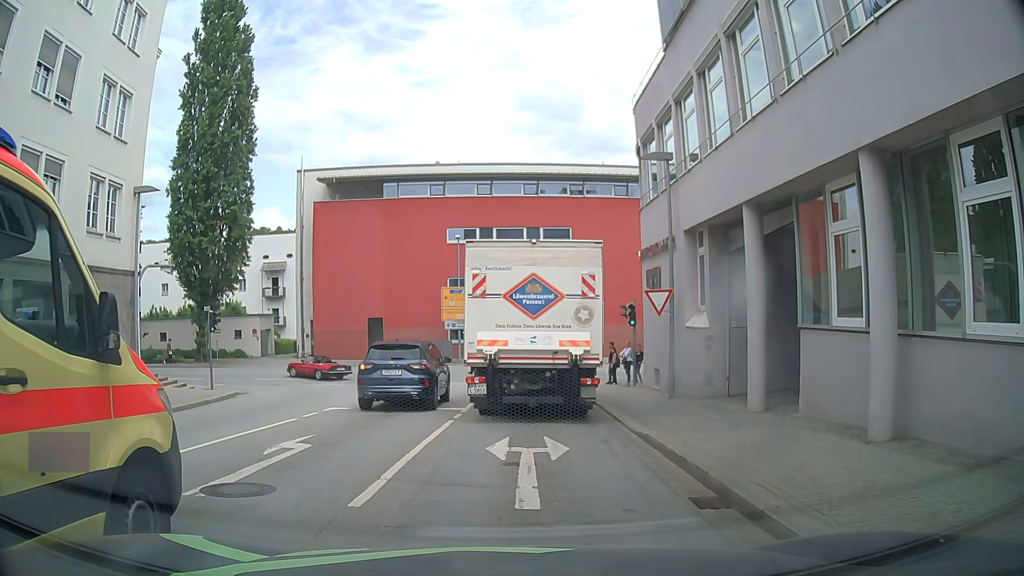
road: tertiary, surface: asphalt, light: Day
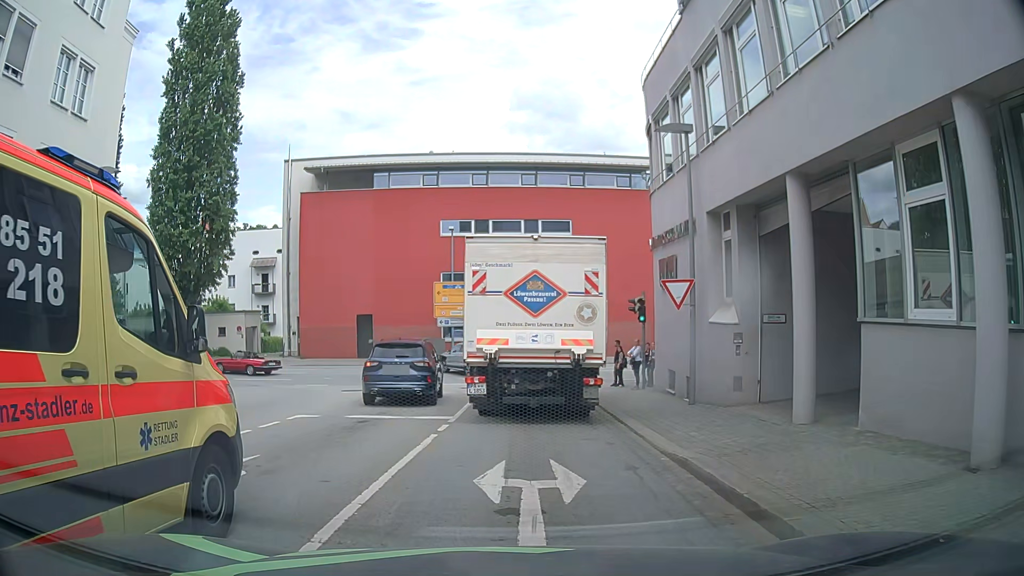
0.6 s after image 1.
(0.0, +2.6) m; +1°
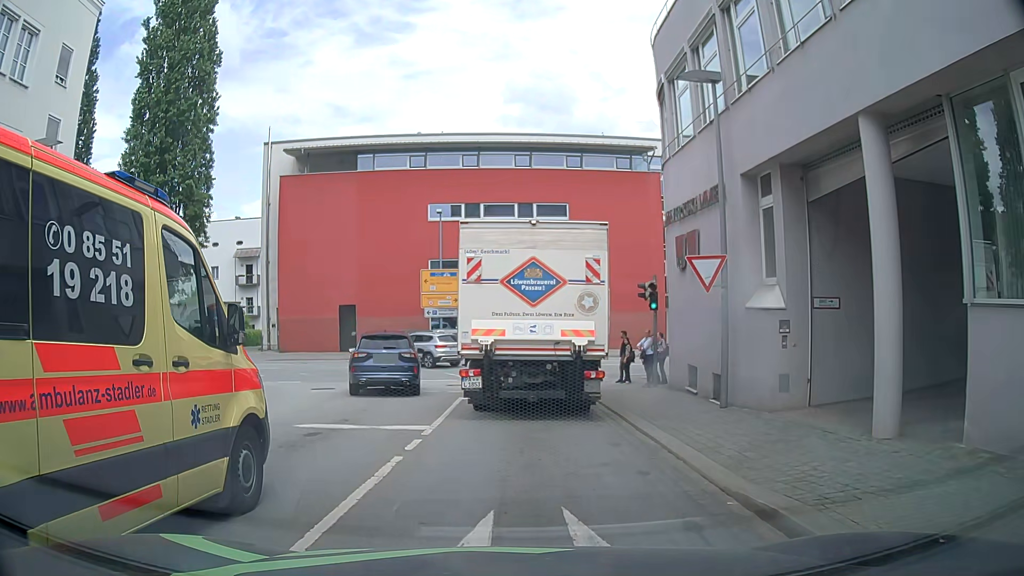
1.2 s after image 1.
(0.0, +3.0) m; 0°
